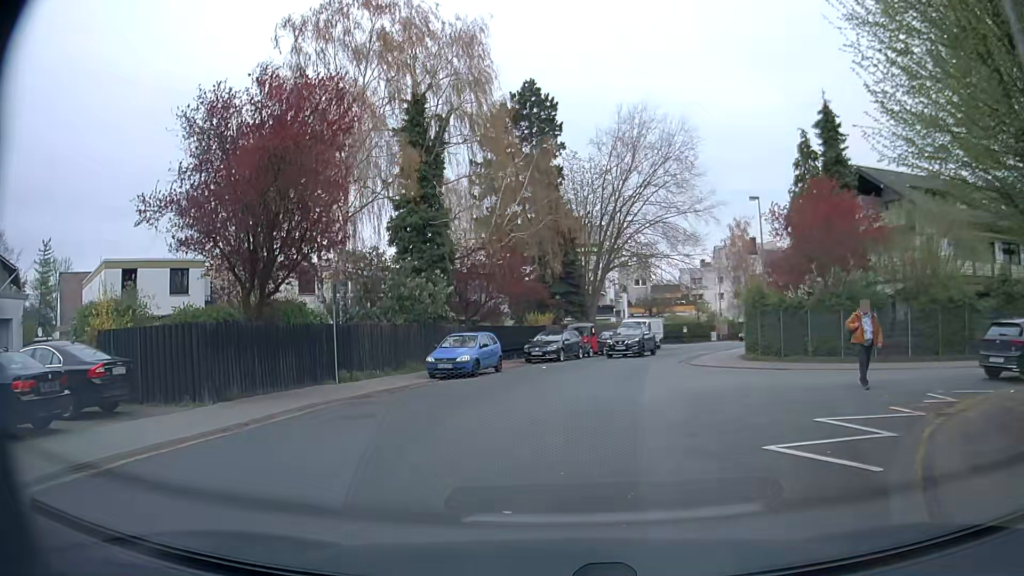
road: residential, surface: asphalt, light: Day
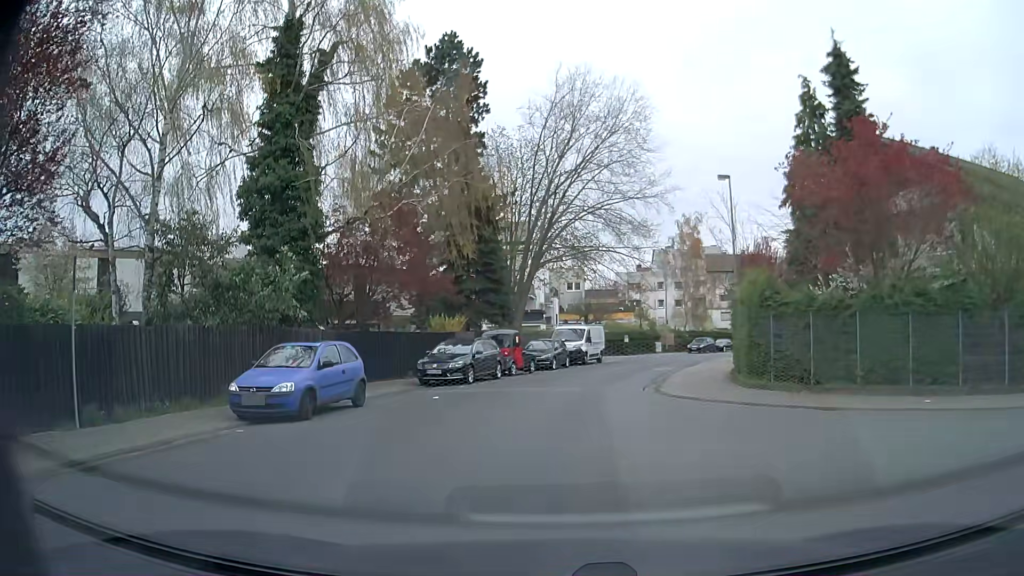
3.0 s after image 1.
(+0.5, +9.2) m; +8°
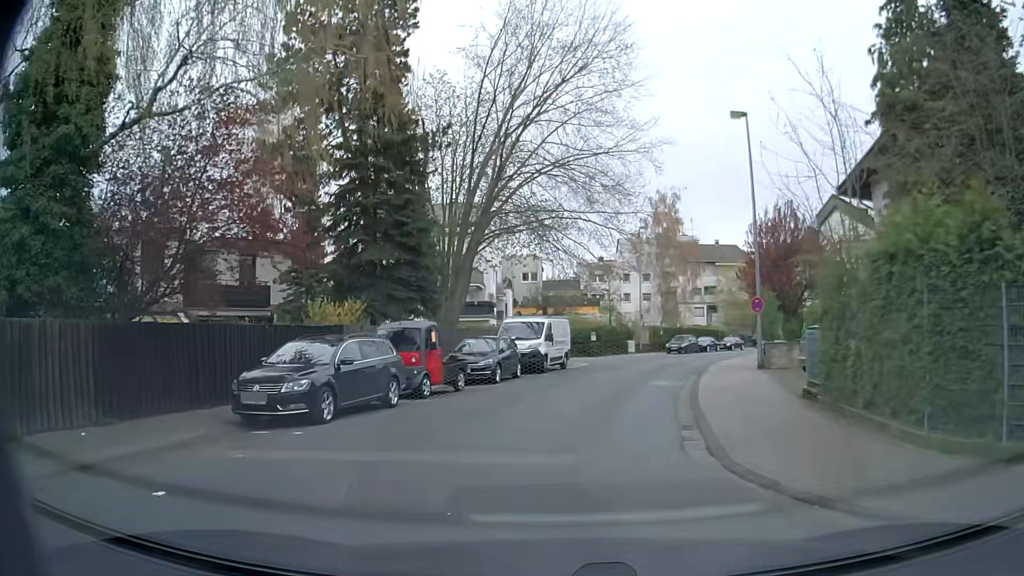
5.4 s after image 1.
(0.0, +11.1) m; +2°
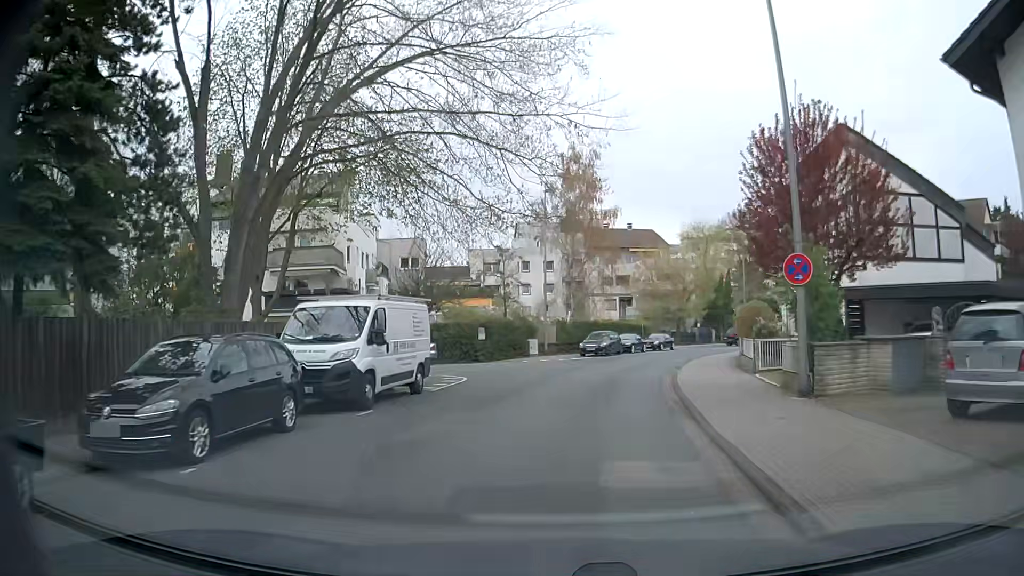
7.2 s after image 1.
(+1.0, +13.4) m; +9°
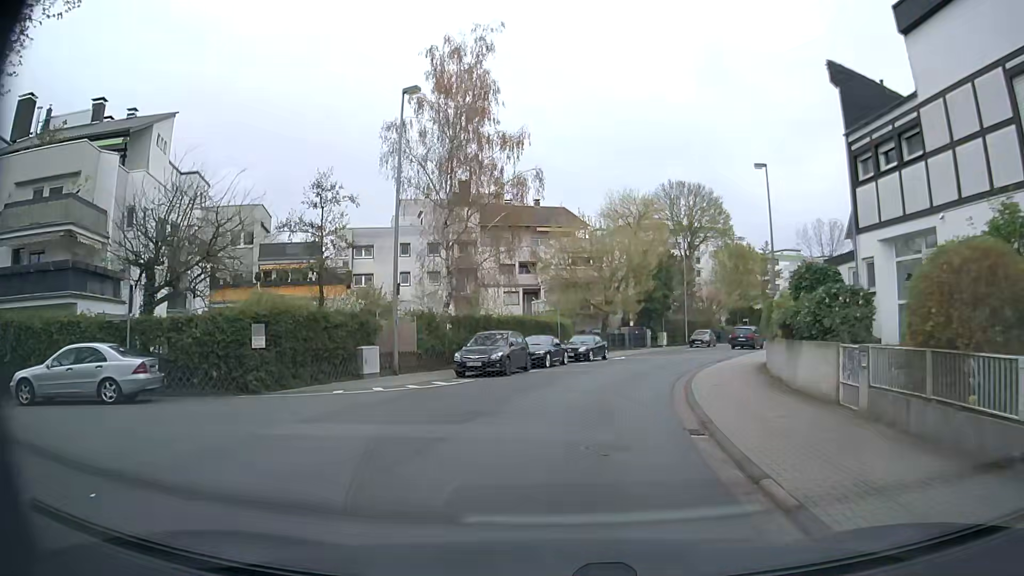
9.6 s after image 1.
(+1.2, +17.9) m; +8°
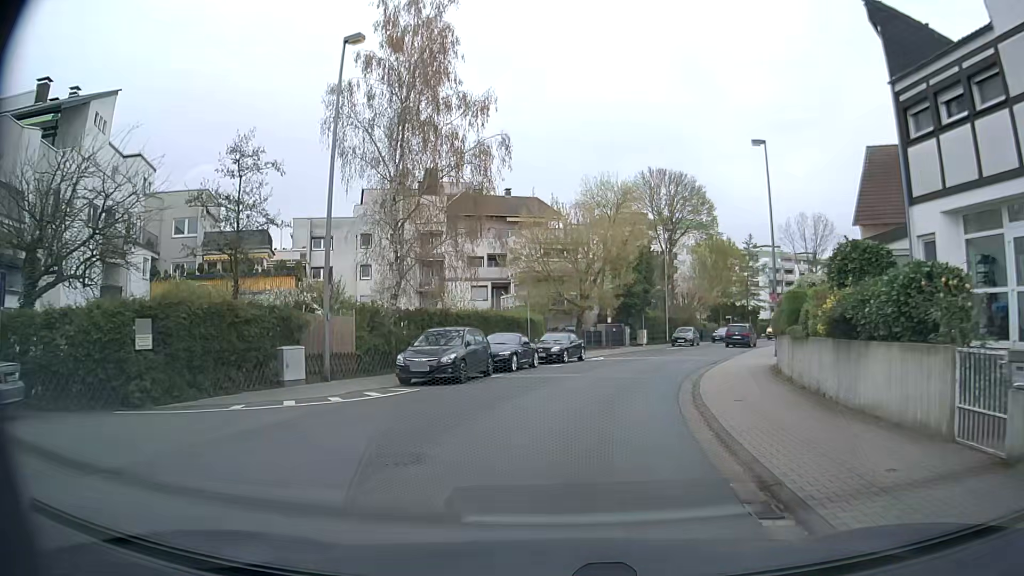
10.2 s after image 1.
(+0.1, +4.5) m; +2°
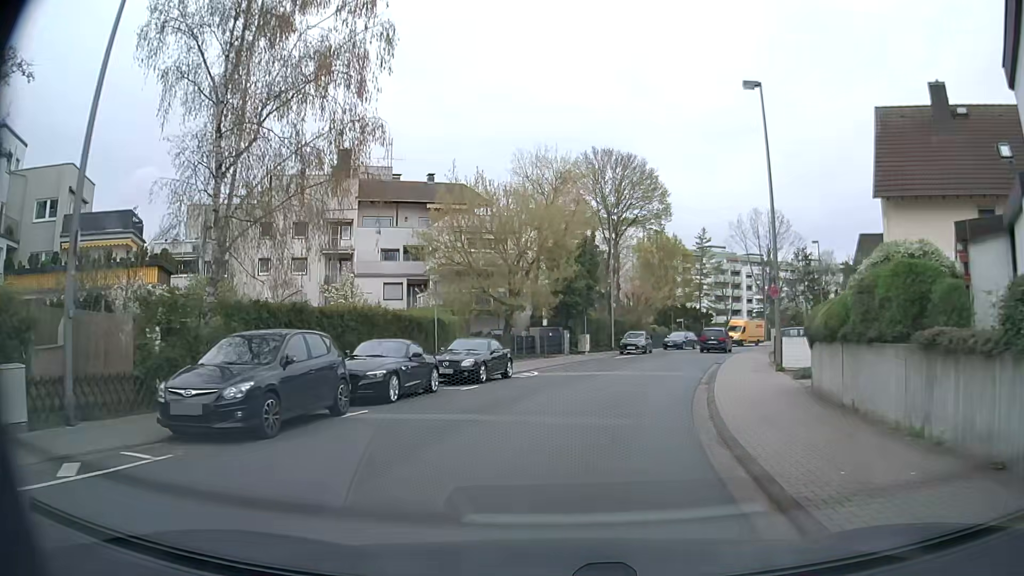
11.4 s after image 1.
(+0.5, +8.9) m; +6°
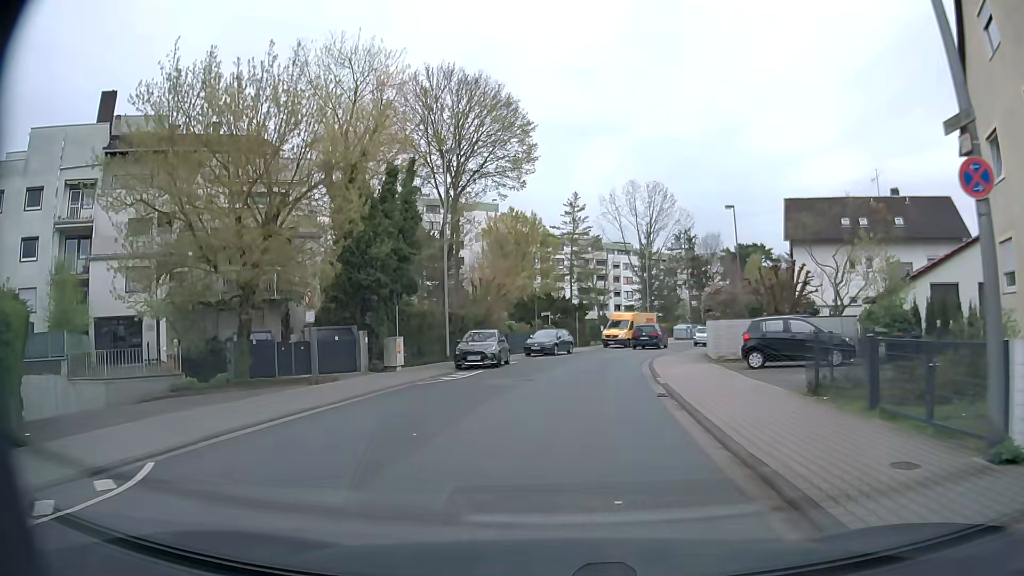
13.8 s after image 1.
(+2.0, +17.6) m; +13°
(0, +10) (+1, +20) (+3, +30) (+5, +39) (+7, +49) (+11, +58) (+16, +67) (+21, +76) (+27, +84) (+32, +92) m
